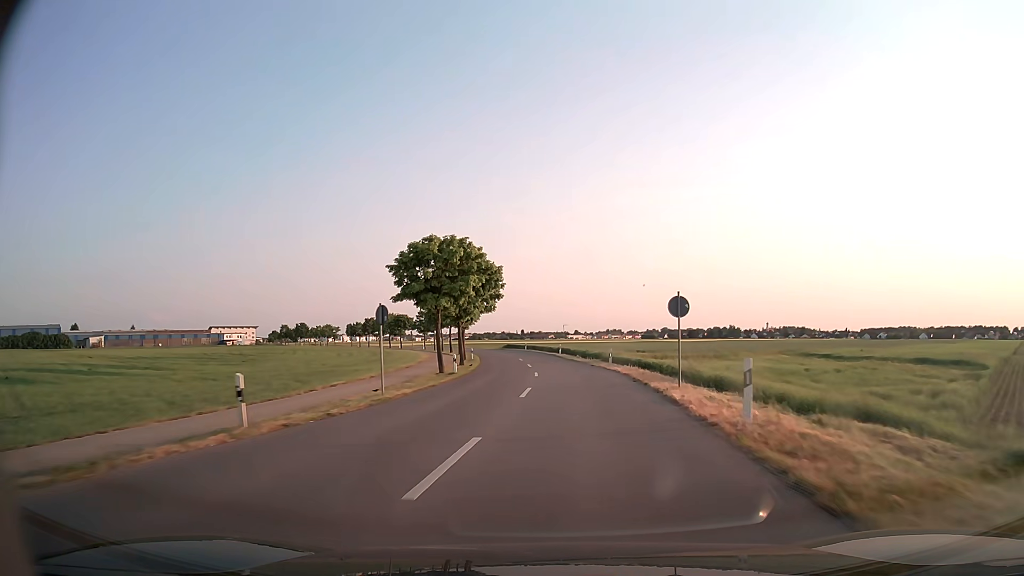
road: tertiary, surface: asphalt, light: Day
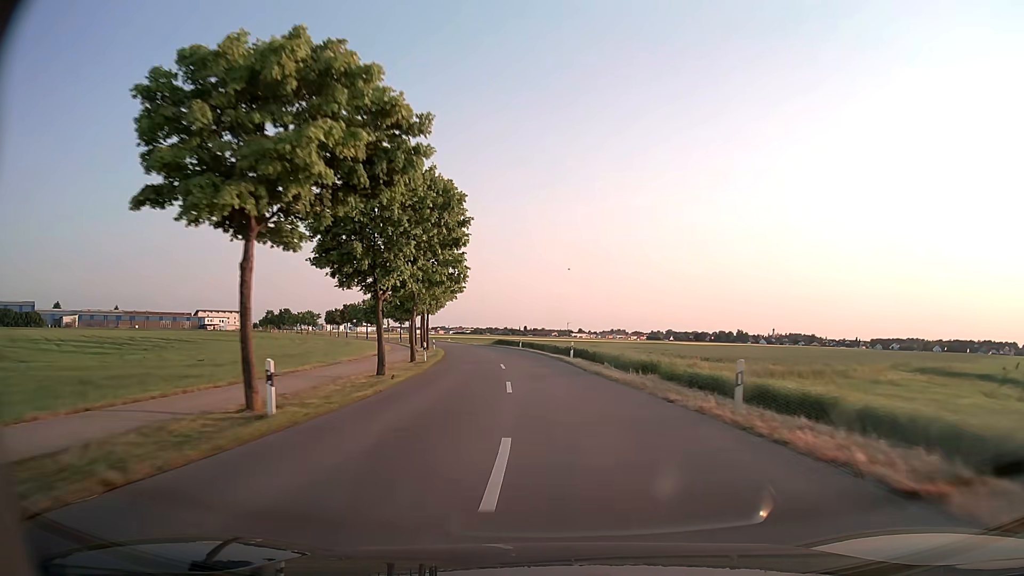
(+0.1, +24.7) m; 0°
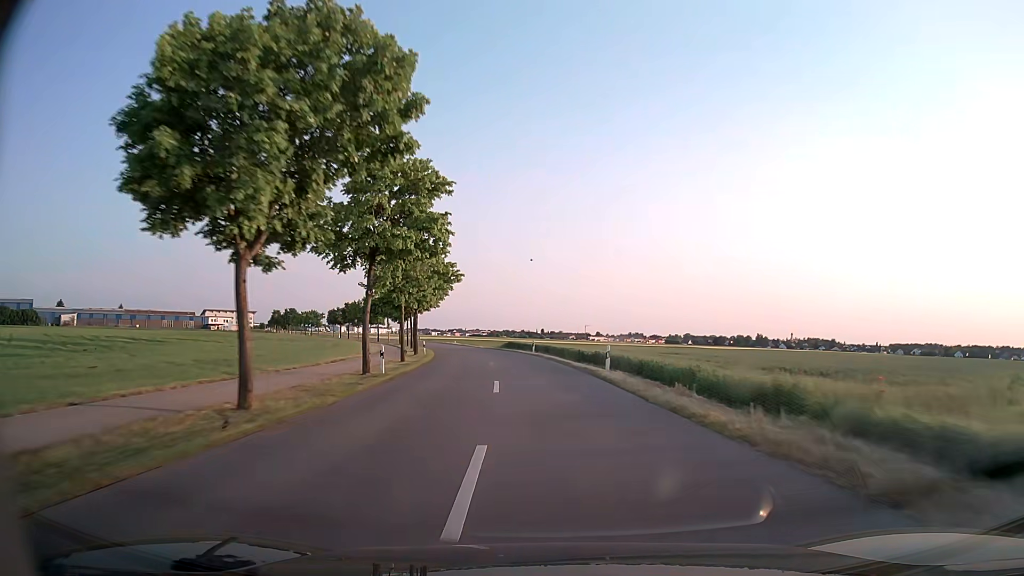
(-0.1, +13.0) m; -1°
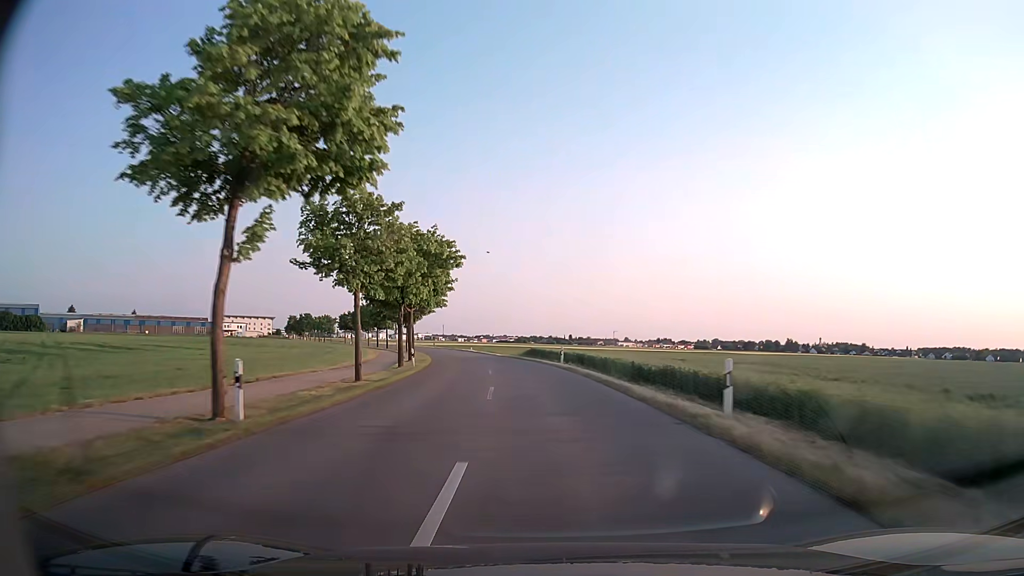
(-0.2, +13.3) m; -2°
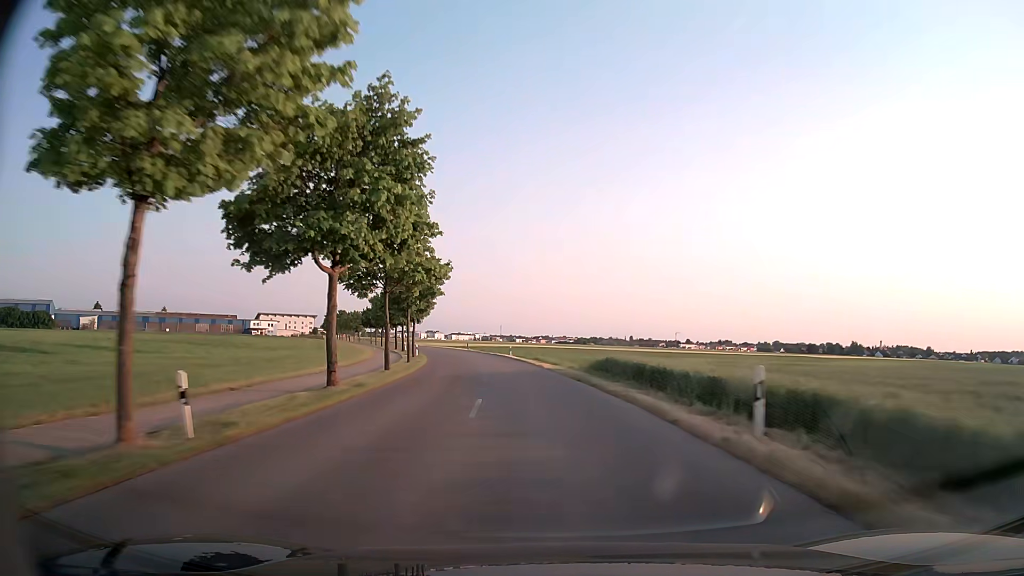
(-1.2, +27.6) m; -5°
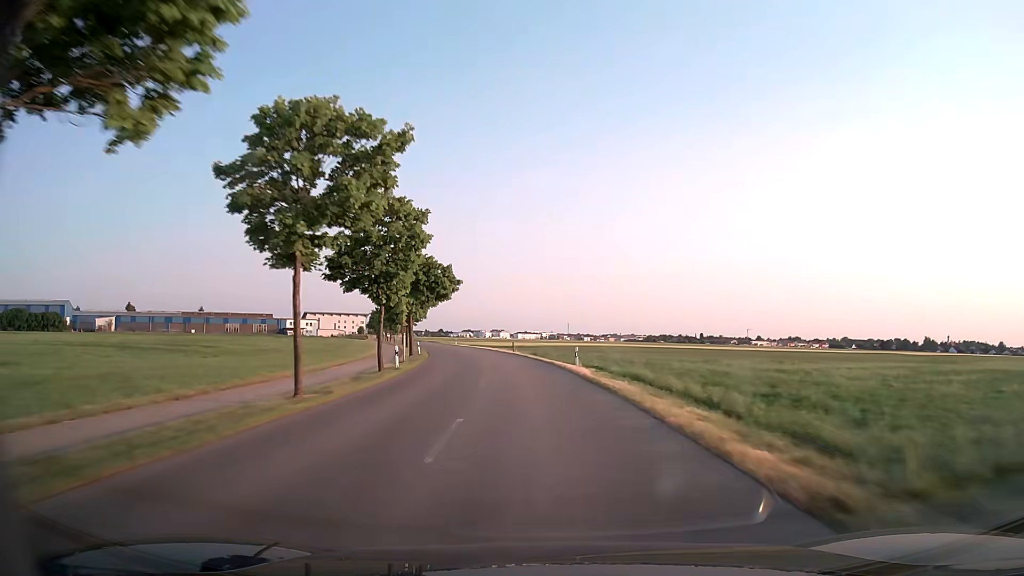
(-1.4, +28.9) m; -5°
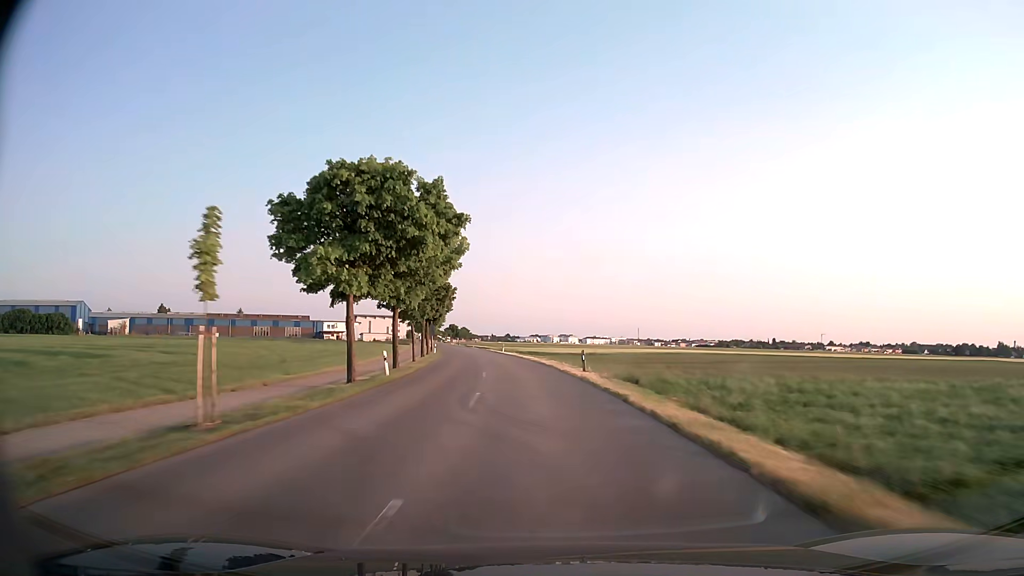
(-1.7, +30.0) m; -6°
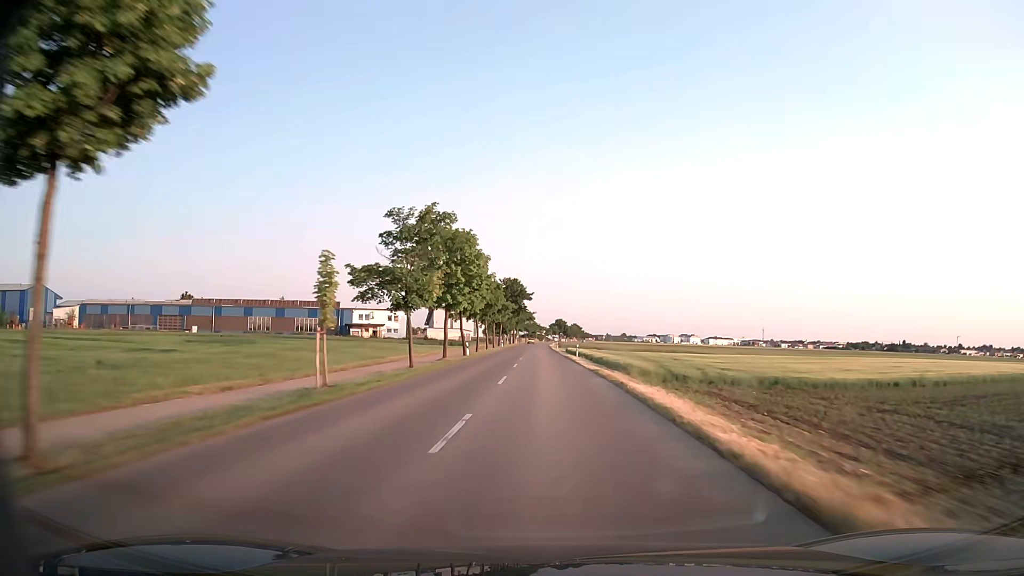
(-7.8, +77.9) m; -10°
(0, +10) (0, +20) (0, +30) (0, +40) (0, +50) (0, +60) (0, +70) (0, +80) (-1, +90) (-1, +100) m
